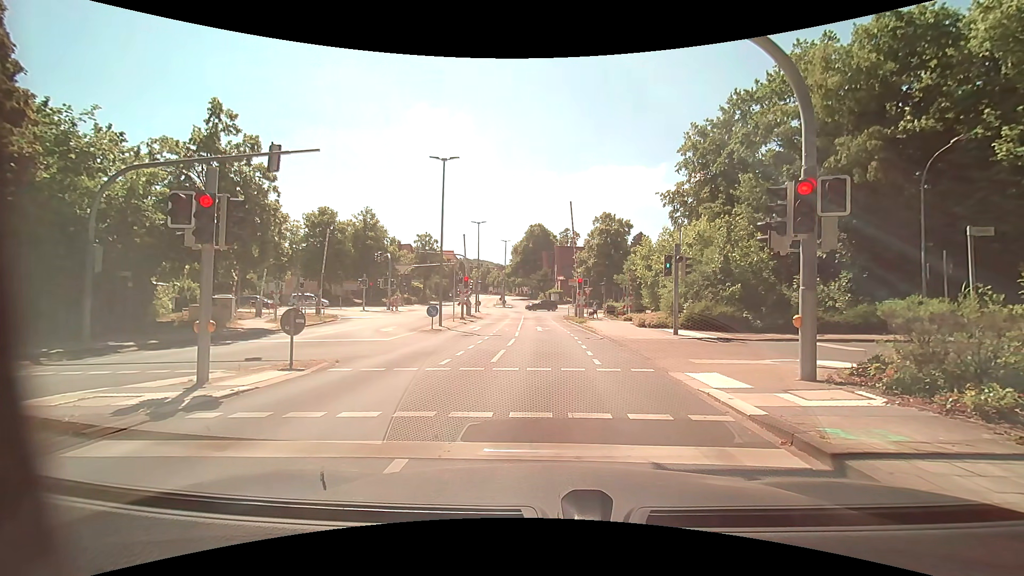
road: tertiary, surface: asphalt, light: Day
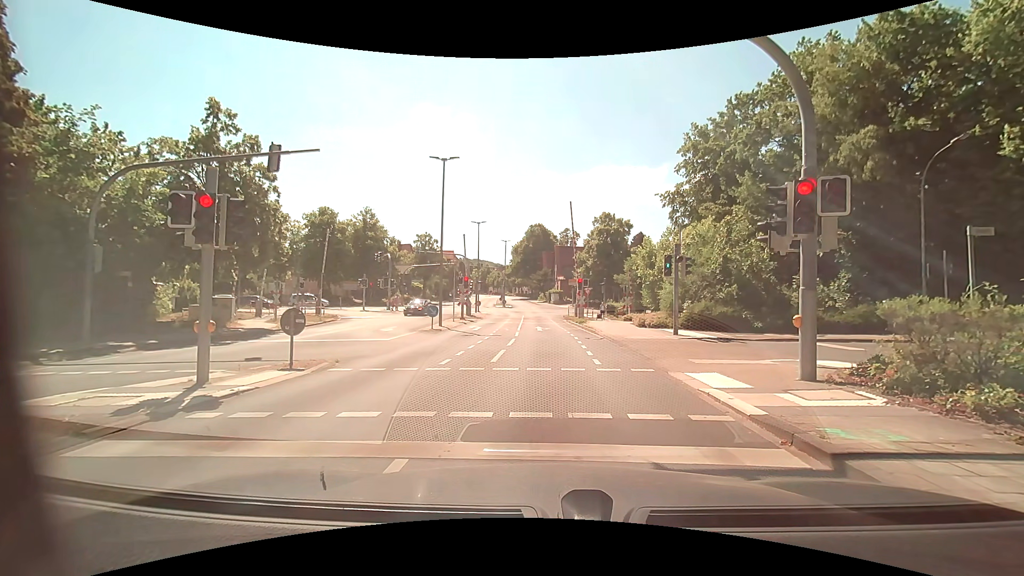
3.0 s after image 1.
(0.0, 0.0) m; 0°
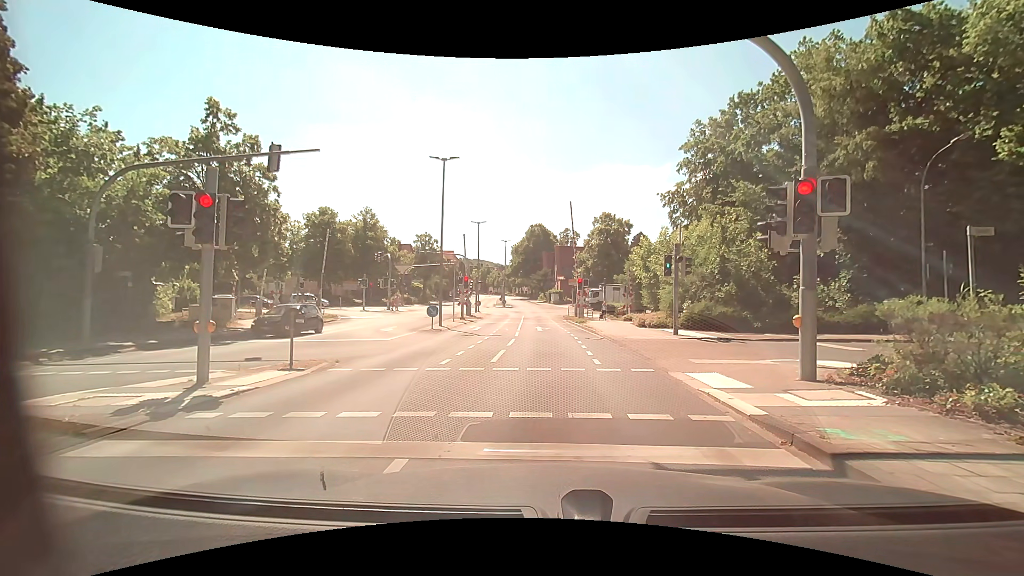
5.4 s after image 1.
(0.0, 0.0) m; 0°
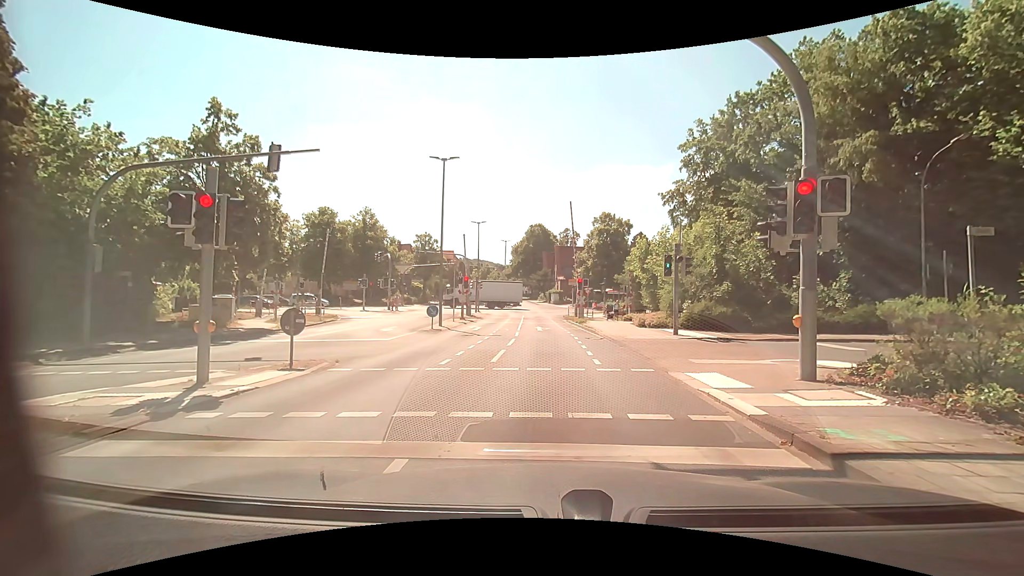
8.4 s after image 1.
(0.0, 0.0) m; 0°
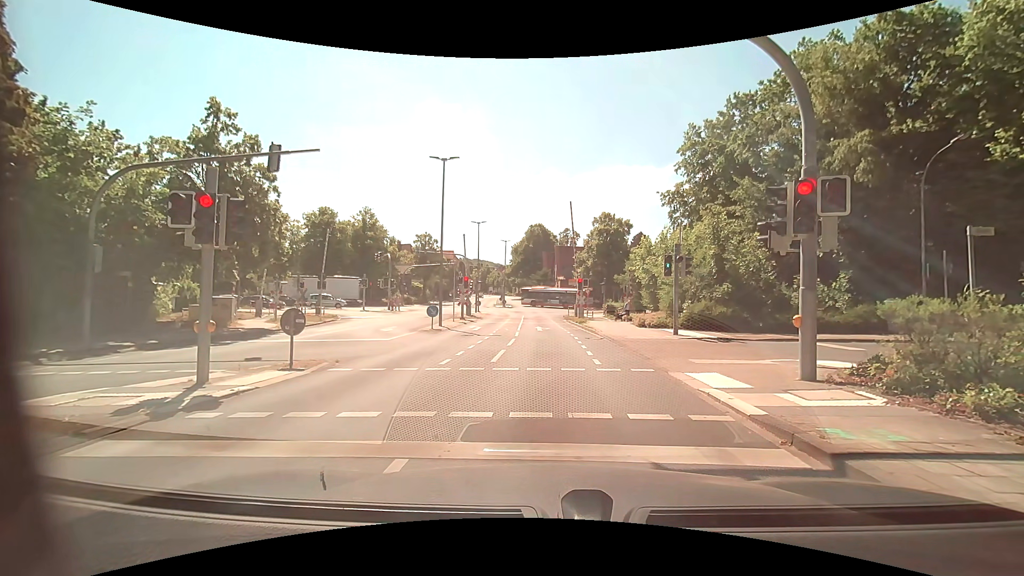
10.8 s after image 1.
(0.0, 0.0) m; 0°
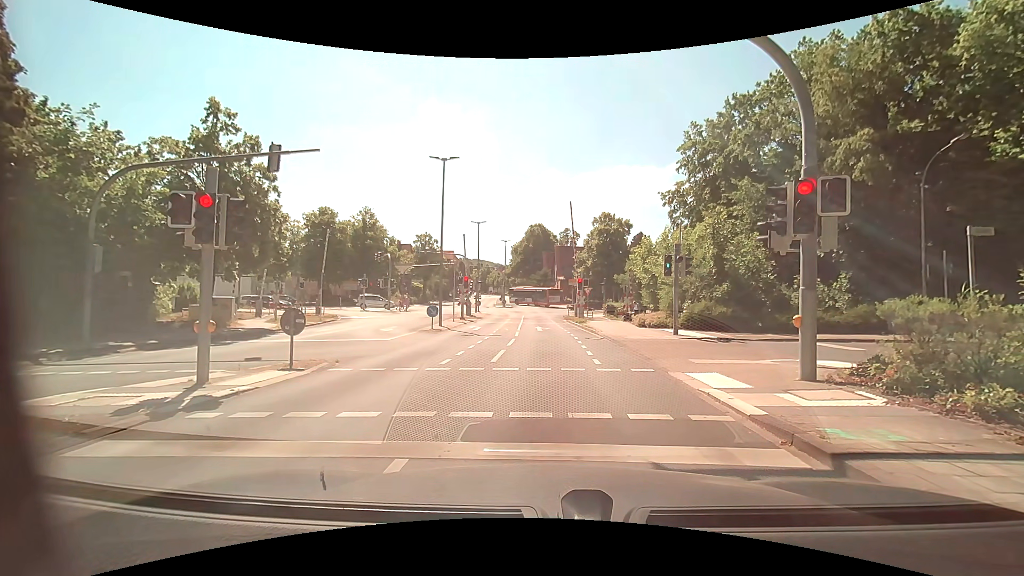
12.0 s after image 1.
(0.0, 0.0) m; 0°
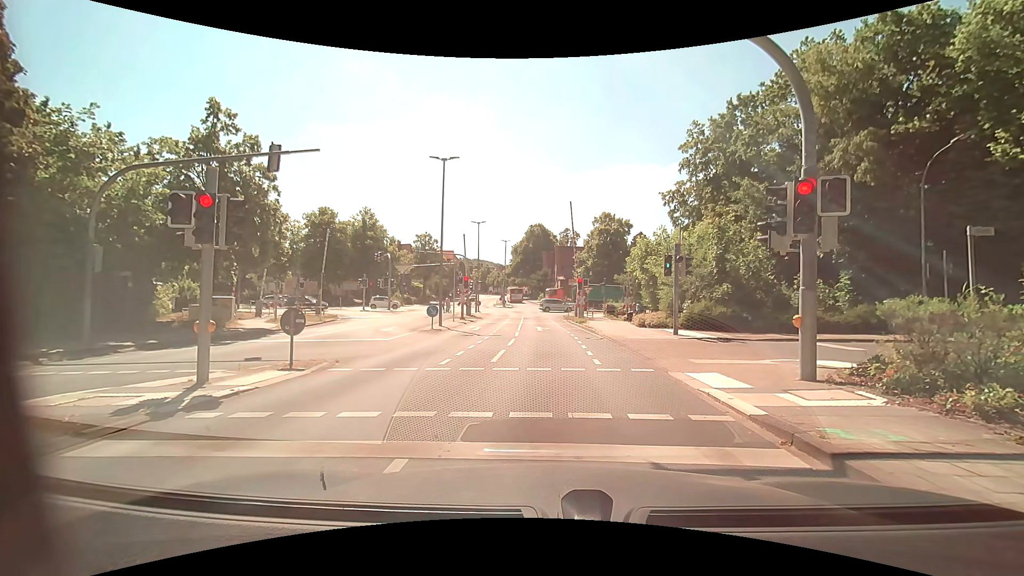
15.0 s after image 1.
(0.0, 0.0) m; 0°
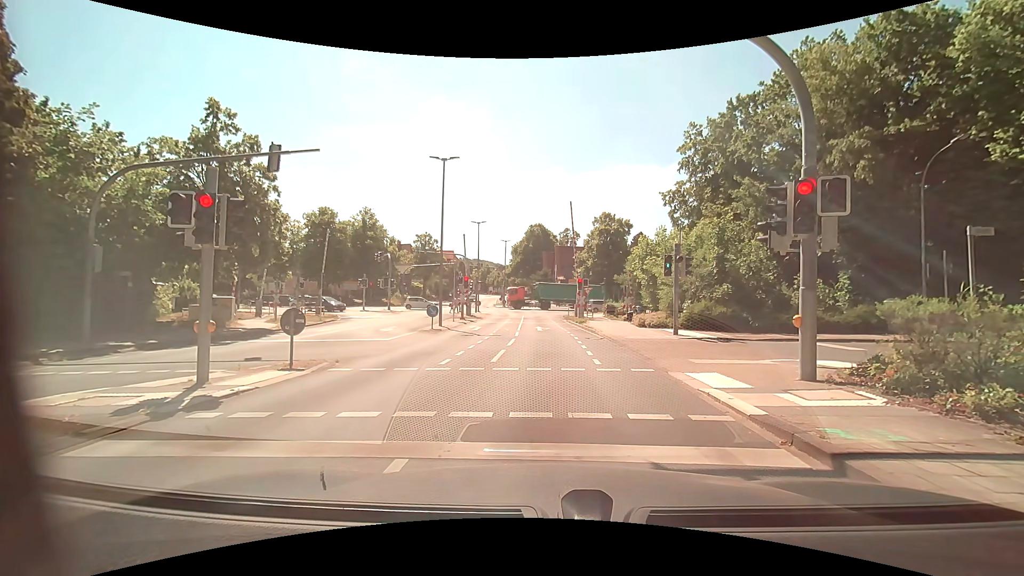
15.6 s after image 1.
(0.0, 0.0) m; 0°
